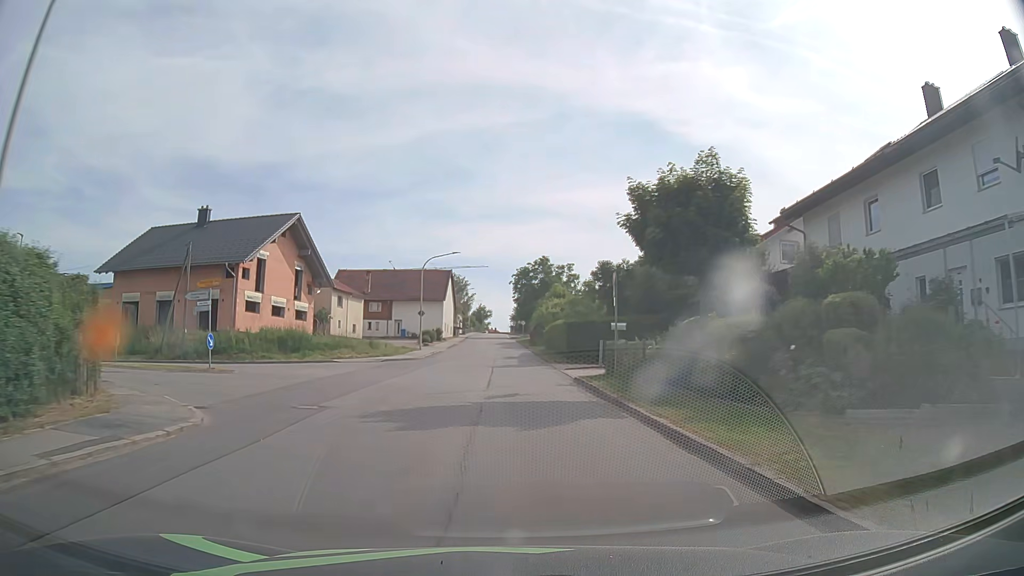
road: tertiary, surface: asphalt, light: Day
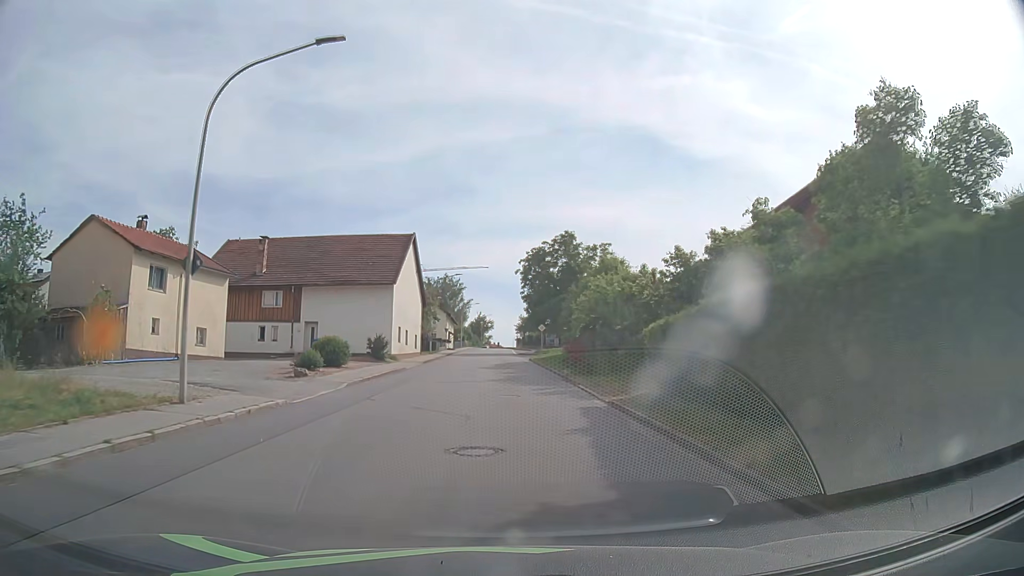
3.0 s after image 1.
(-0.1, +38.3) m; -1°
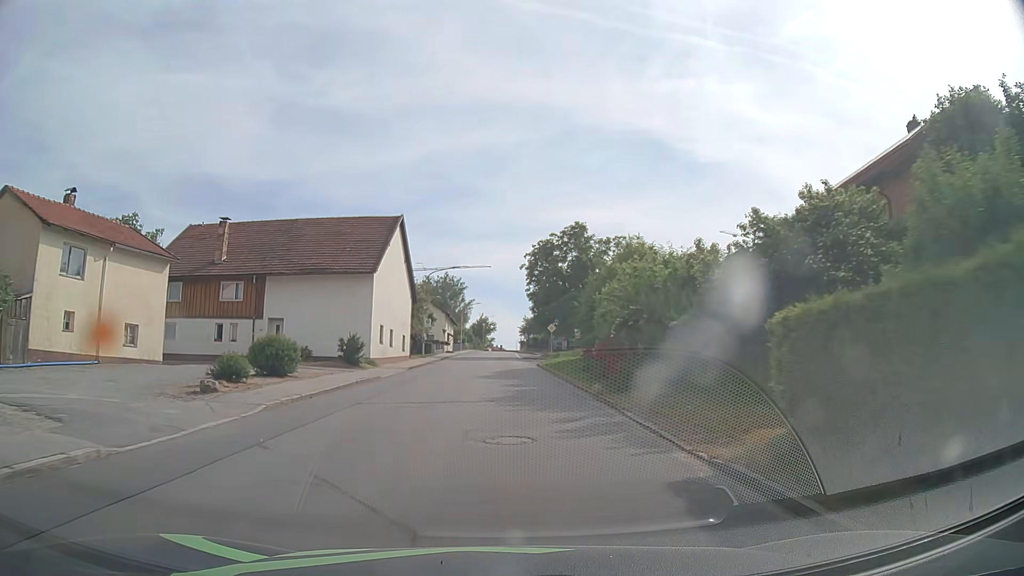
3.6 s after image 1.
(0.0, +7.6) m; 0°
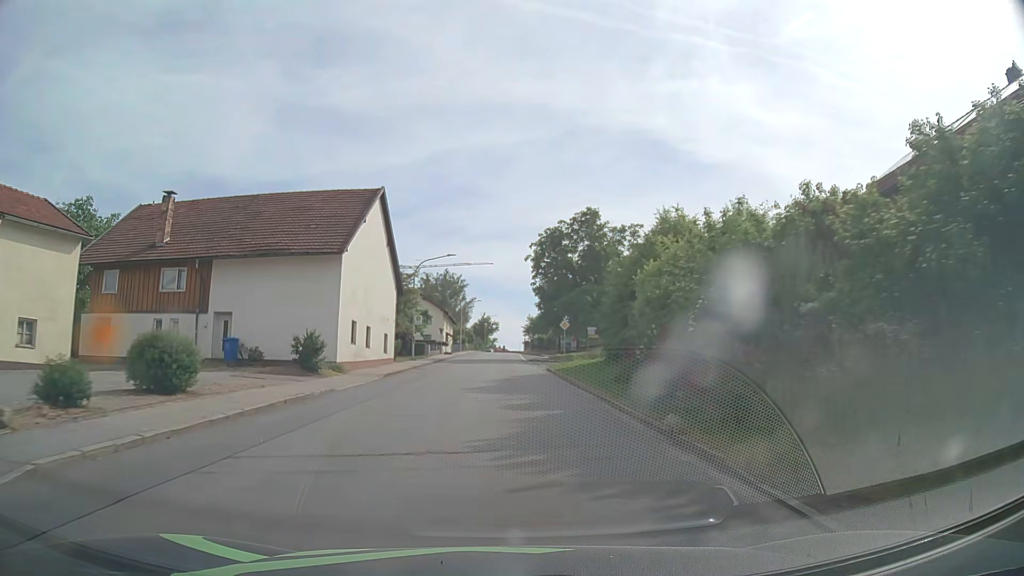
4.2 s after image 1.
(0.0, +7.6) m; 0°
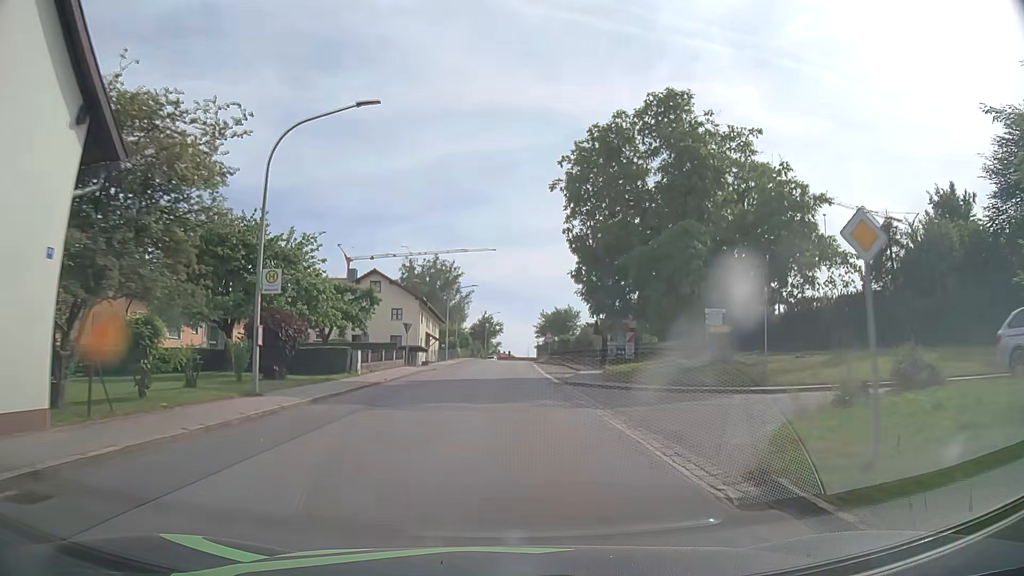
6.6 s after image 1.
(-0.2, +30.6) m; -1°
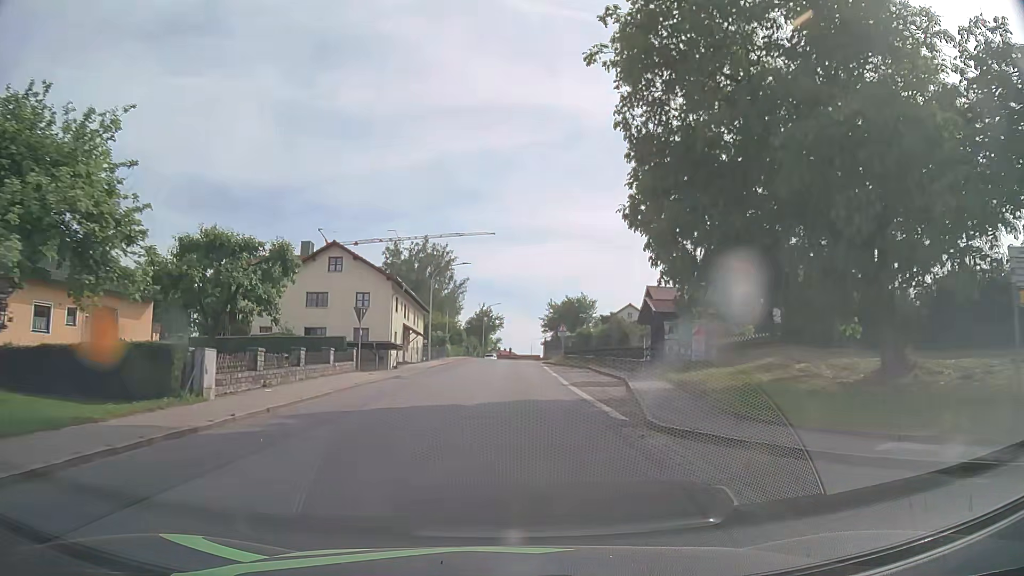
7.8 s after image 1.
(0.0, +15.4) m; 0°
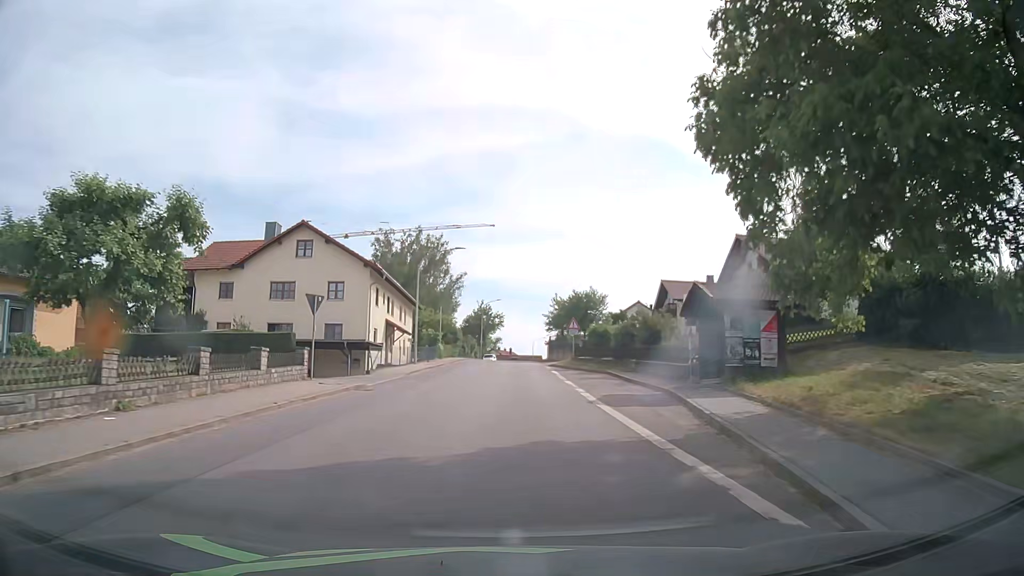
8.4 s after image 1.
(0.0, +7.8) m; 0°
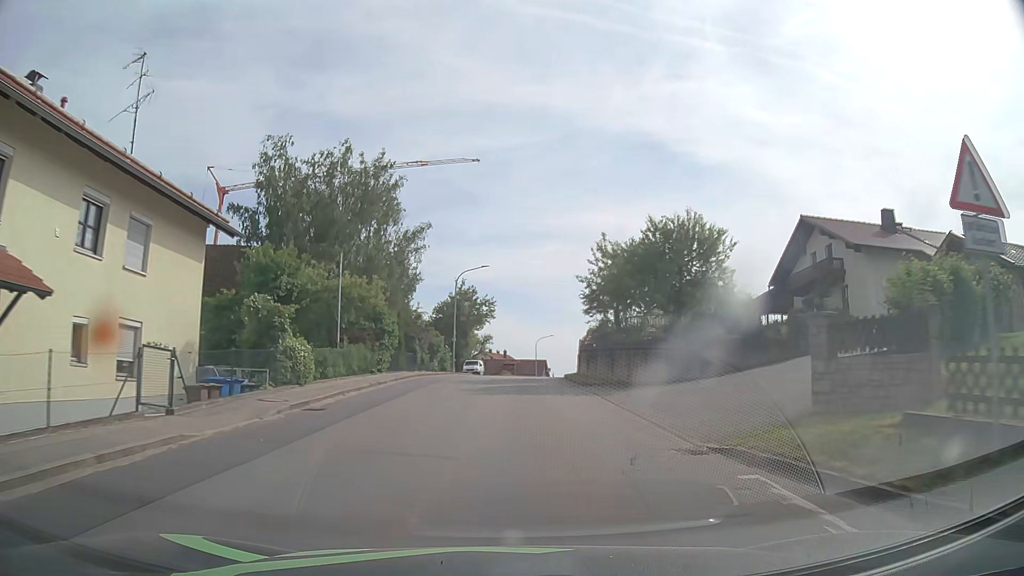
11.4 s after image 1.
(+0.2, +39.0) m; +1°
(0, +10) (0, +20) (0, +30) (+1, +40) (+2, +50) (+3, +60) (+4, +70) (+6, +80) (+8, +89) (+10, +99) m
